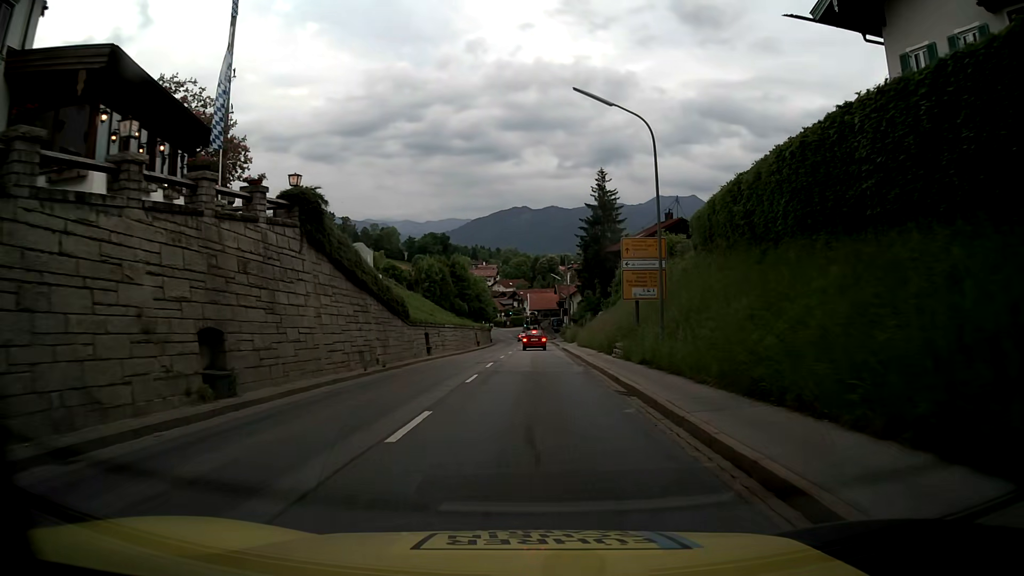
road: primary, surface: asphalt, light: Day
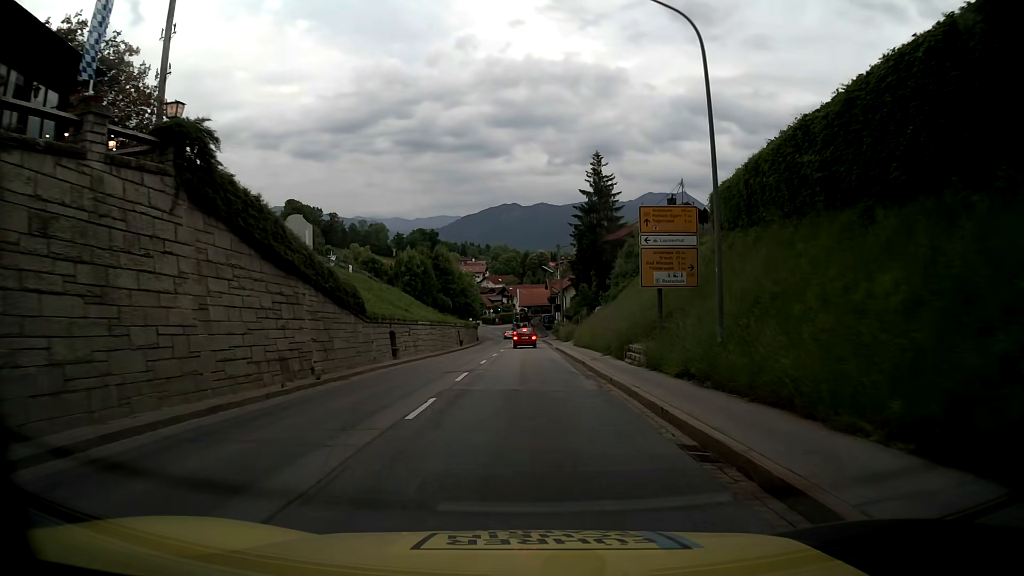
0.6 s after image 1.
(+0.1, +7.1) m; +1°
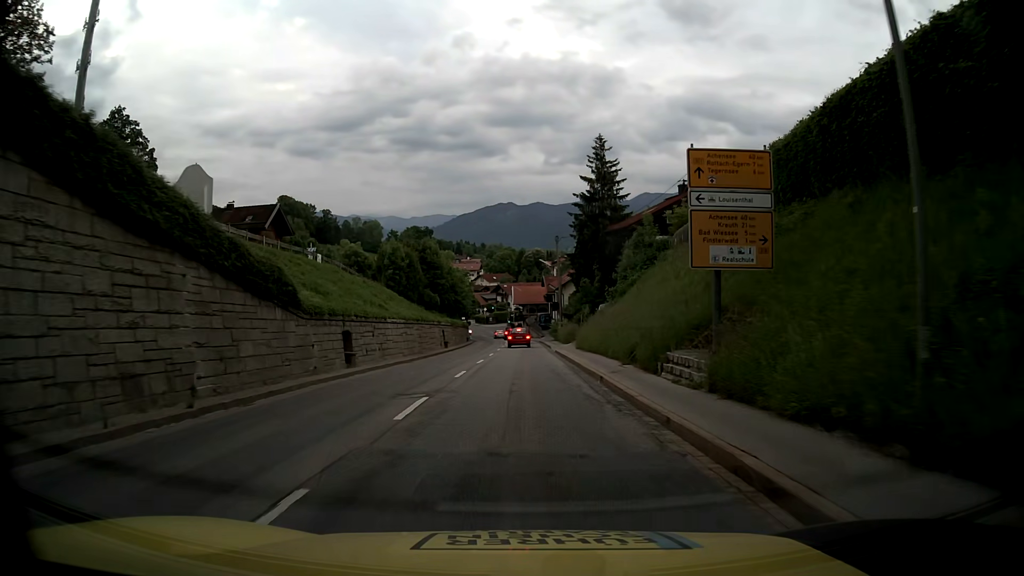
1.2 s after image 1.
(+0.1, +7.3) m; +1°
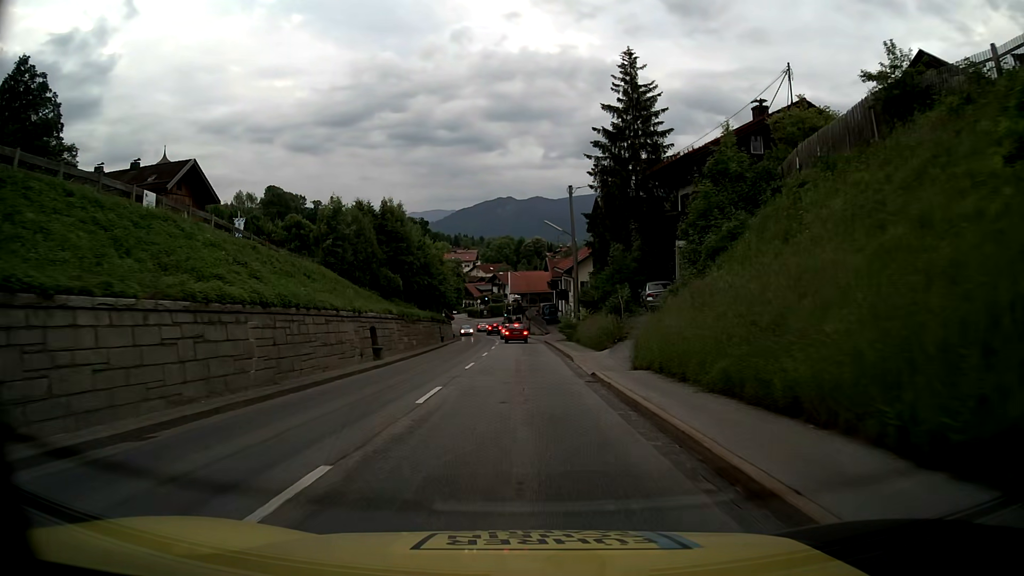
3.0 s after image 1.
(0.0, +22.9) m; 0°
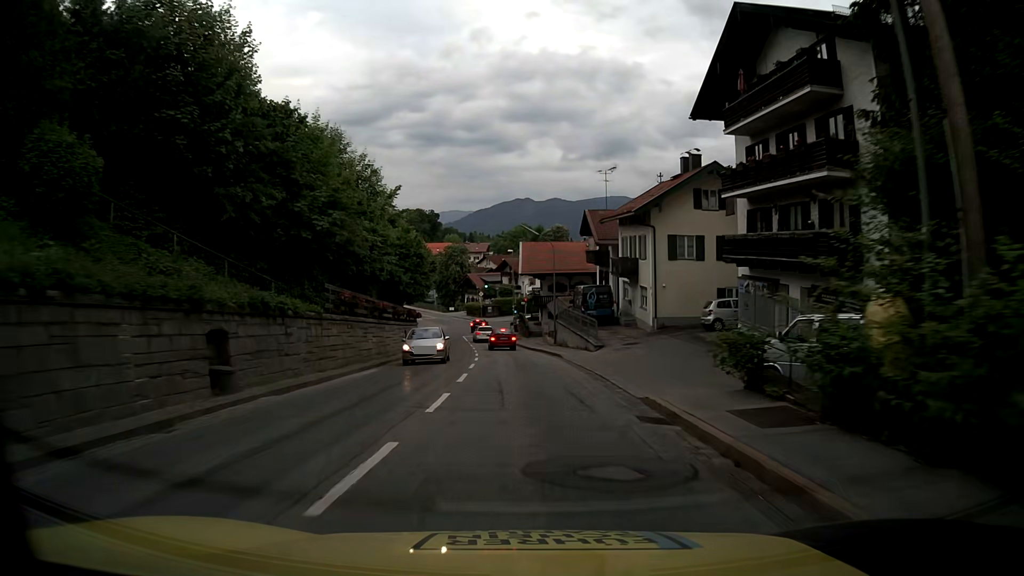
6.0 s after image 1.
(-0.1, +41.8) m; -1°
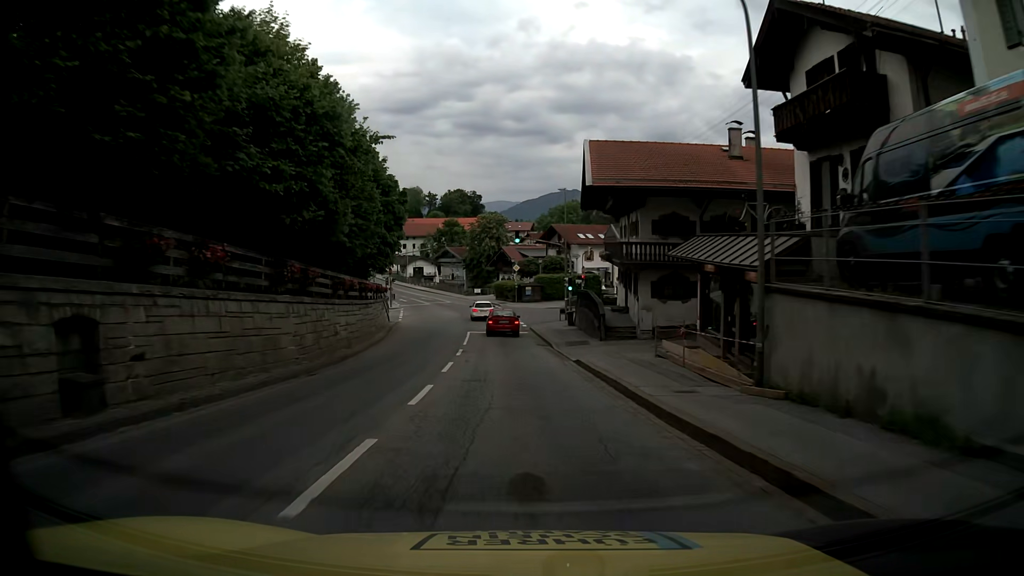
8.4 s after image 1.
(-1.0, +36.3) m; -4°
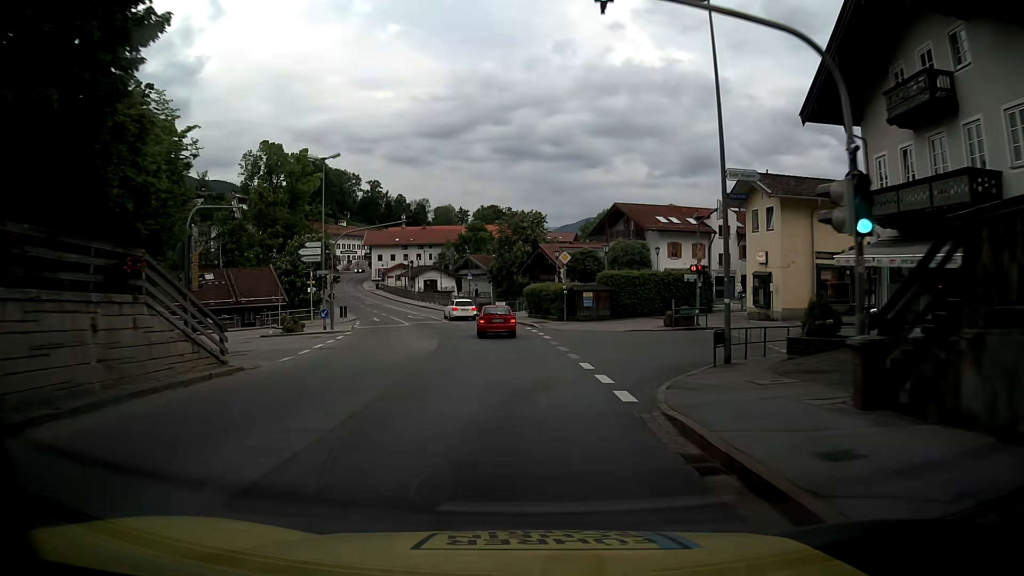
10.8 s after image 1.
(-1.0, +34.9) m; -3°
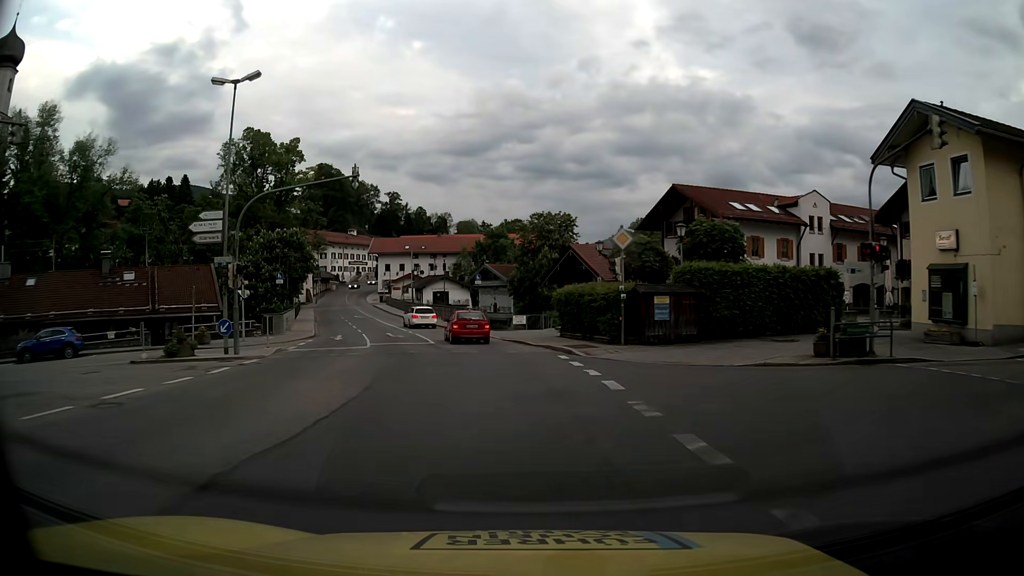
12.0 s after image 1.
(-0.2, +16.7) m; -2°
(0, +10) (-1, +20) (-2, +30) (-5, +40) (-8, +49) (-11, +59) (-14, +68) (-17, +78) (-20, +87) (-24, +96) m
